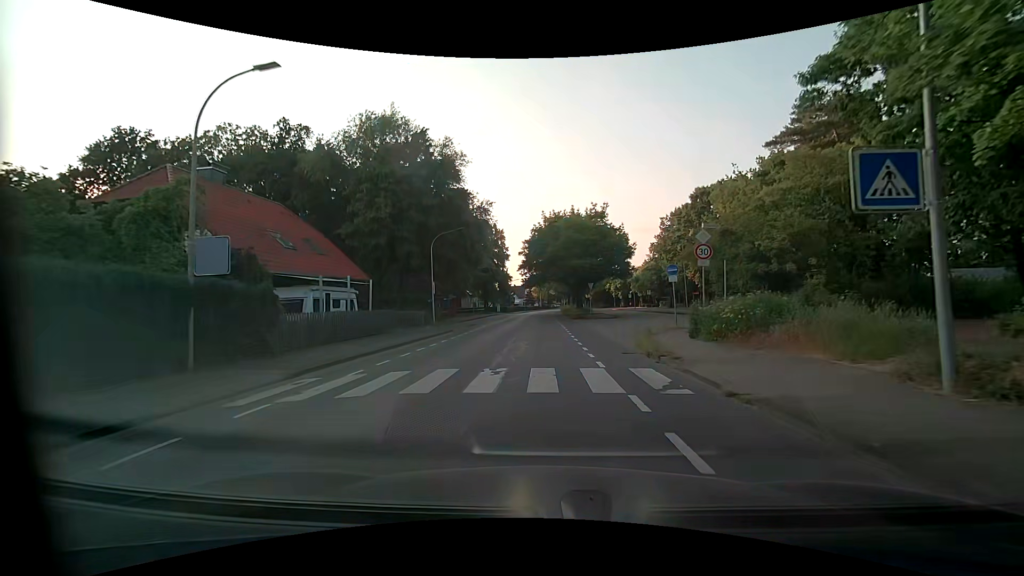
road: unclassified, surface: asphalt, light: Day
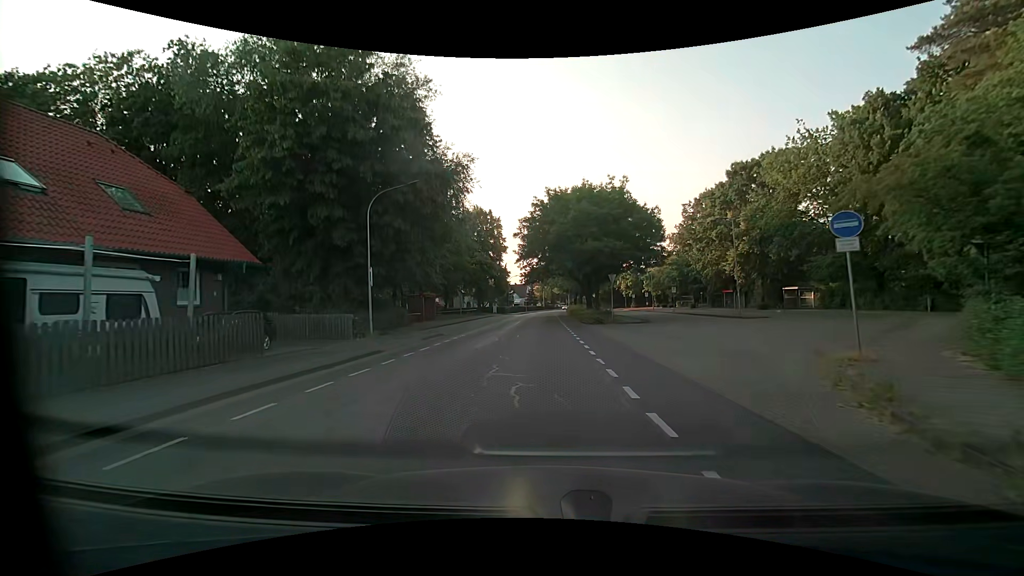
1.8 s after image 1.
(0.0, +14.2) m; 0°
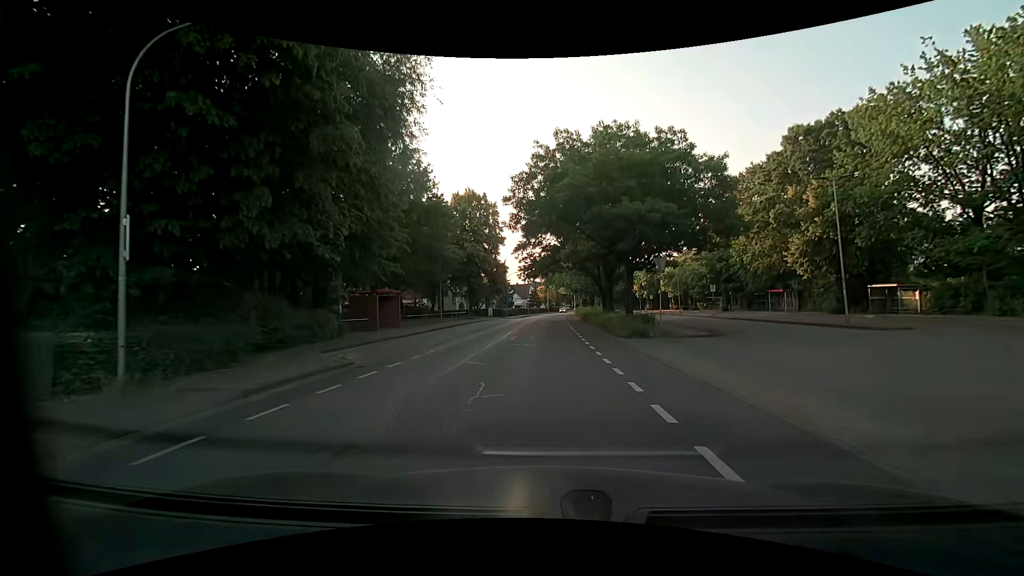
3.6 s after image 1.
(0.0, +14.1) m; 0°
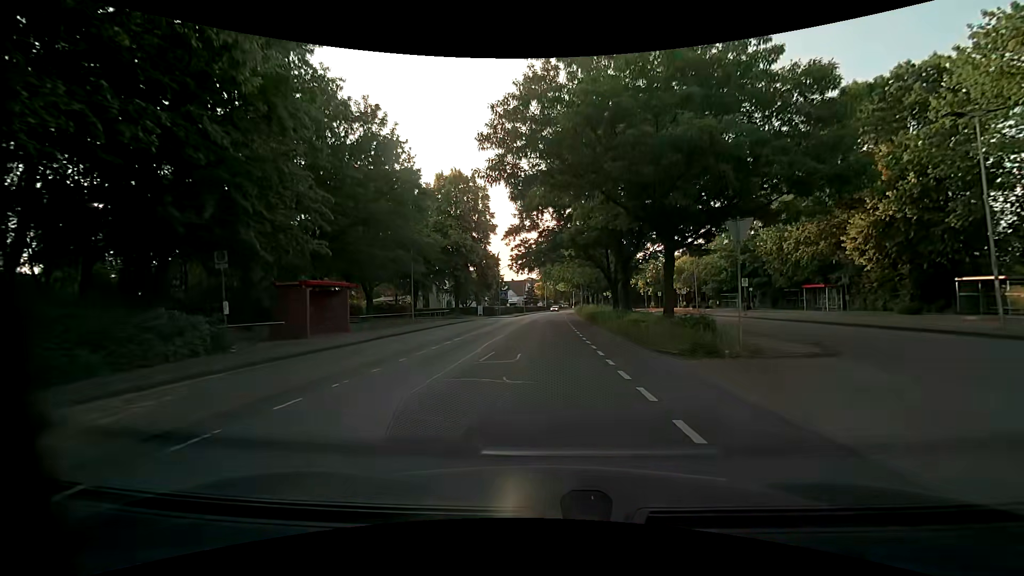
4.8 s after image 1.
(0.0, +9.5) m; 0°
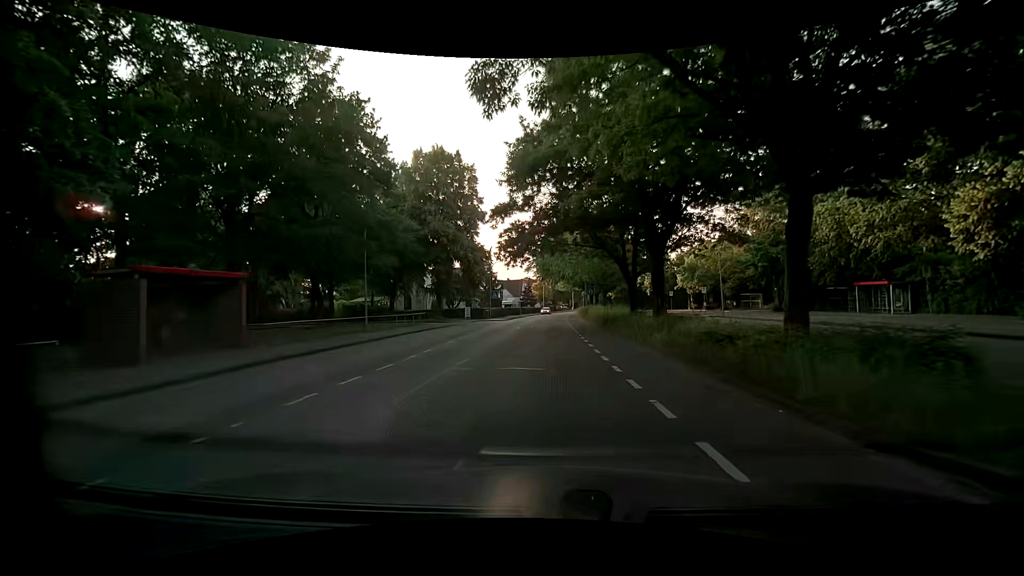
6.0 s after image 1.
(0.0, +9.7) m; +1°
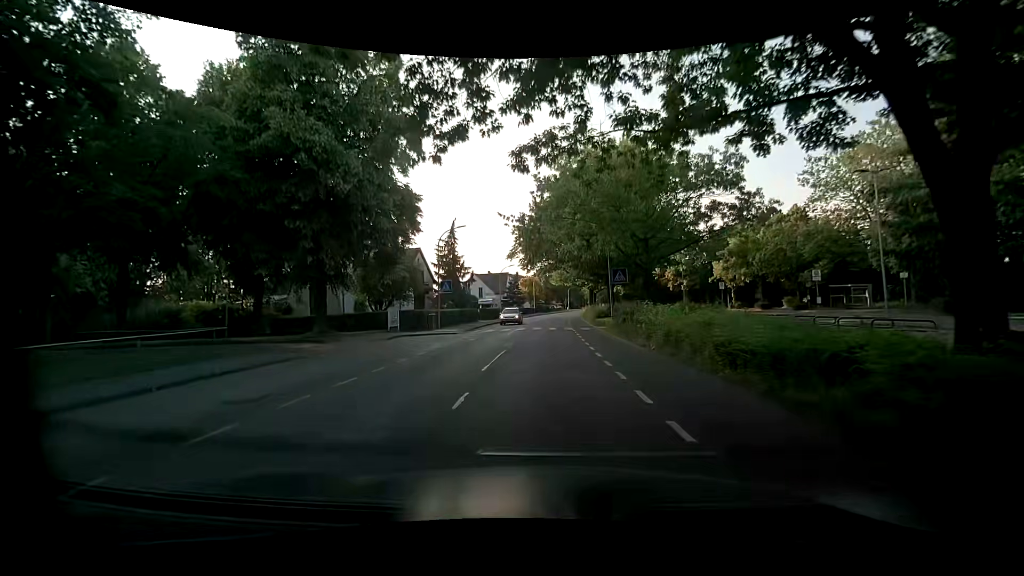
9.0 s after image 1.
(-0.1, +26.7) m; 0°
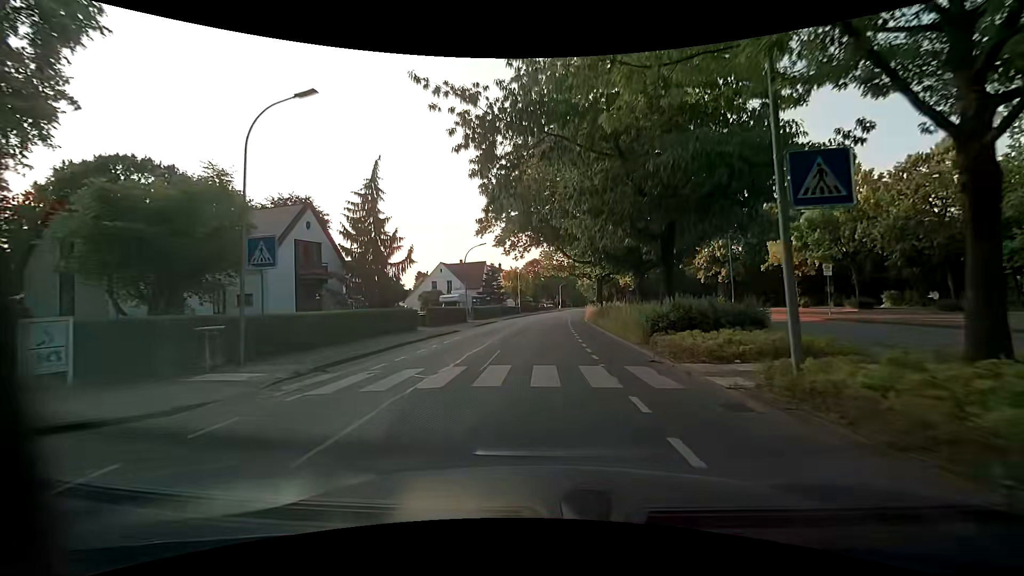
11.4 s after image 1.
(+0.2, +22.4) m; +1°
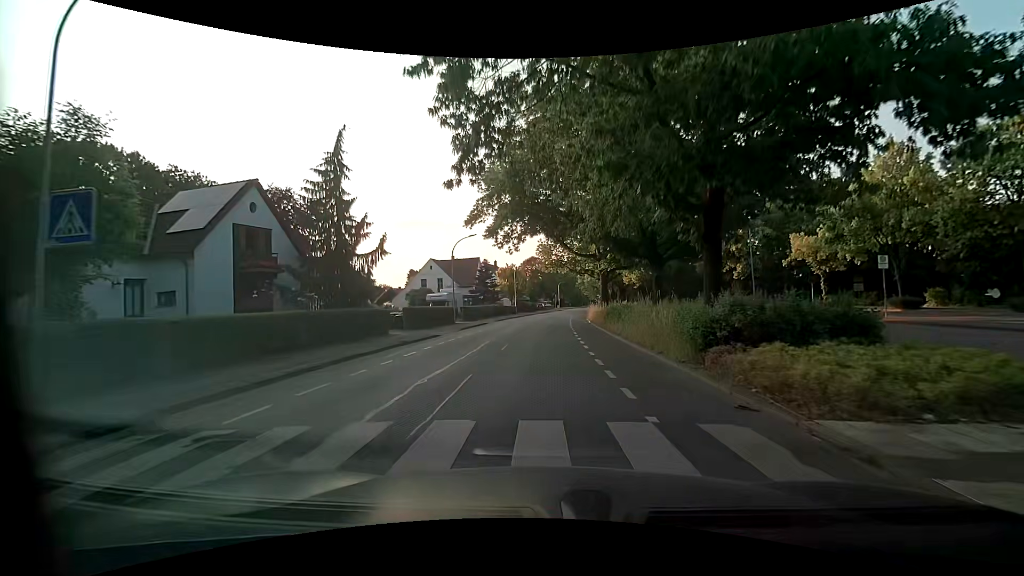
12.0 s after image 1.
(0.0, +5.5) m; 0°
(0, +10) (0, +20) (0, +30) (0, +40) (+1, +50) (+1, +60) (+2, +70) (+3, +80) (+4, +90) (+5, +100) m
